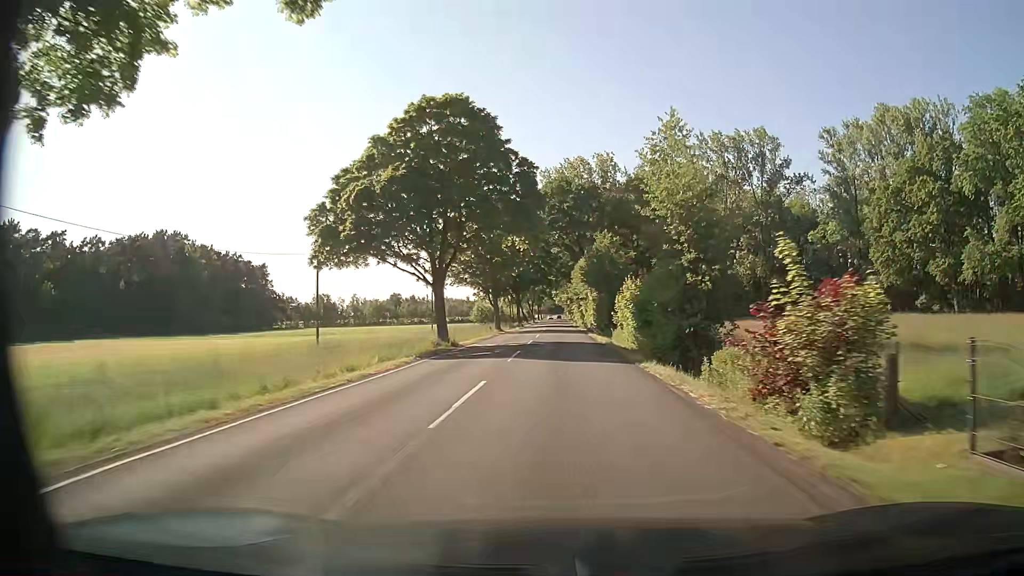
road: secondary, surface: asphalt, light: Day
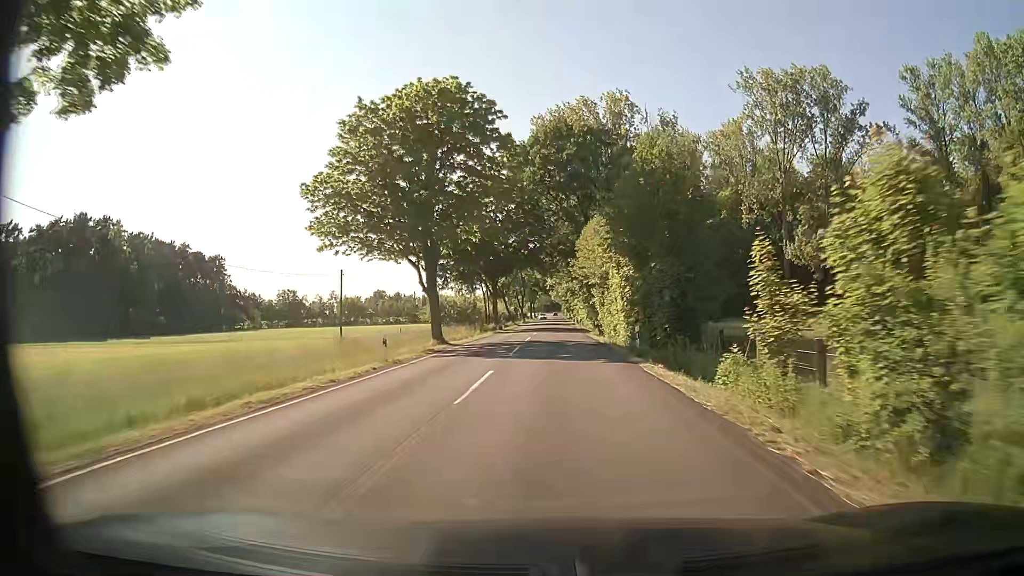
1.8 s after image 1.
(+0.1, +33.9) m; 0°
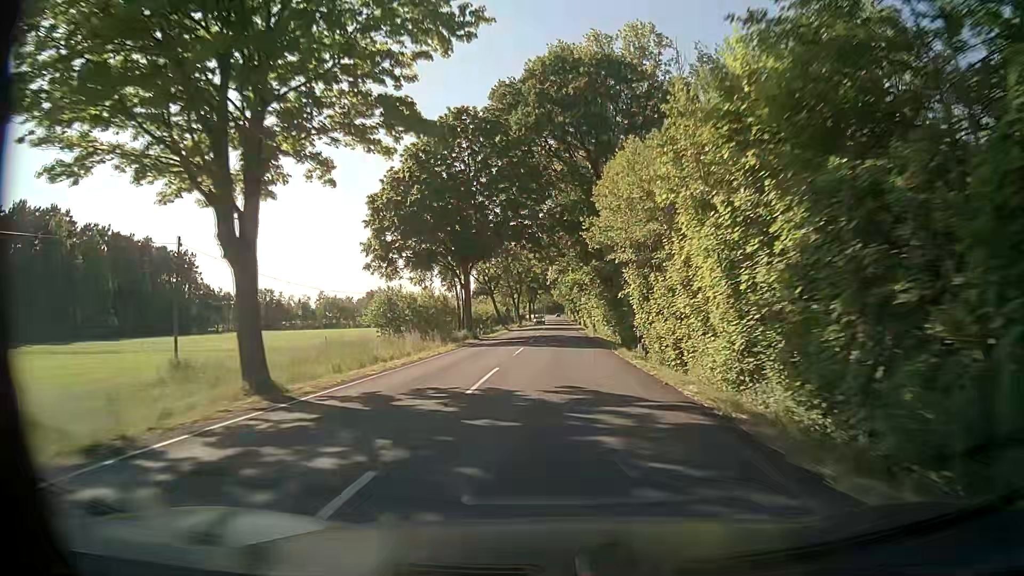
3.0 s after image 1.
(0.0, +22.6) m; 0°
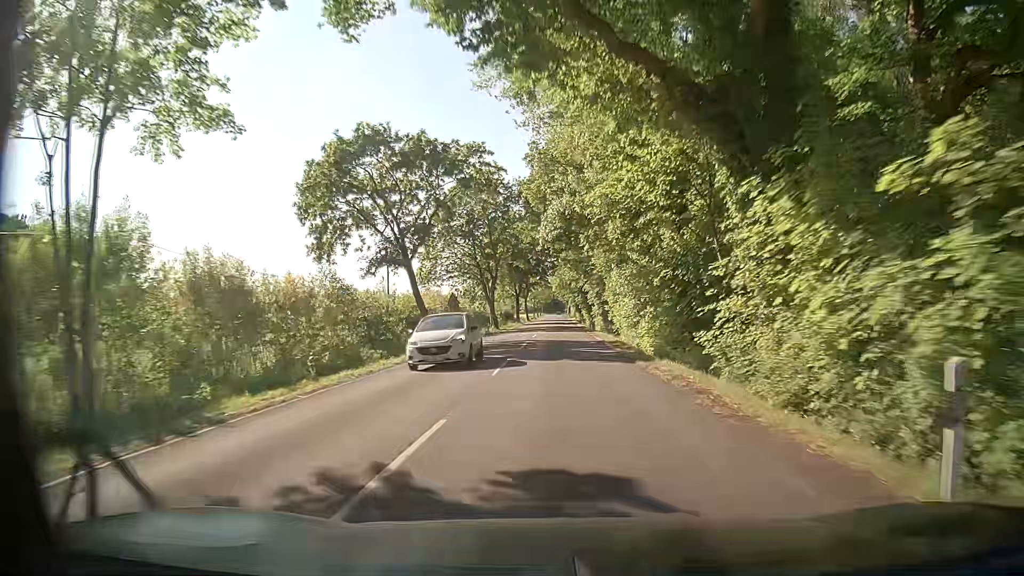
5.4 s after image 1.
(0.0, +45.3) m; 0°
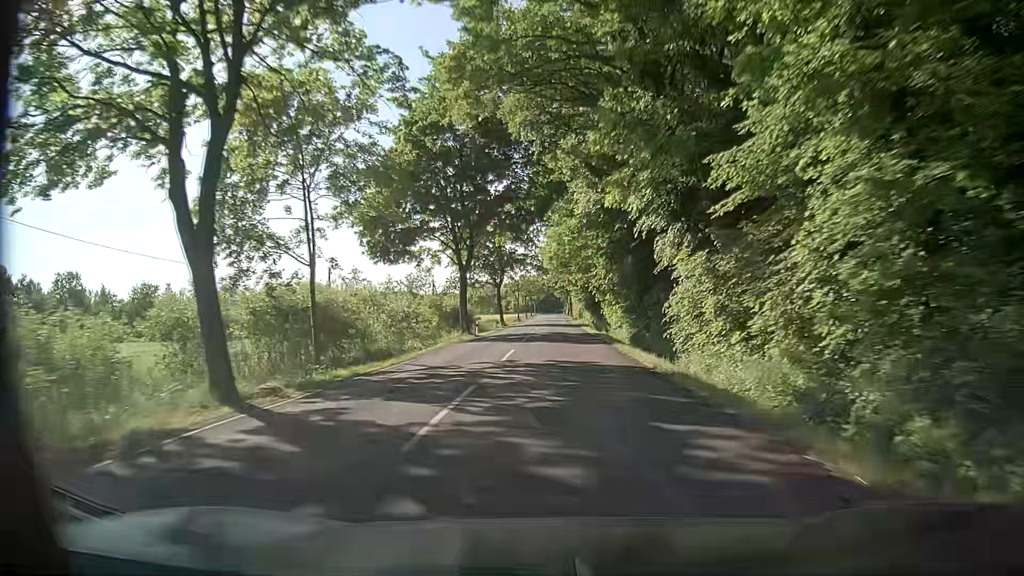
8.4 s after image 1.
(0.0, +56.4) m; 0°
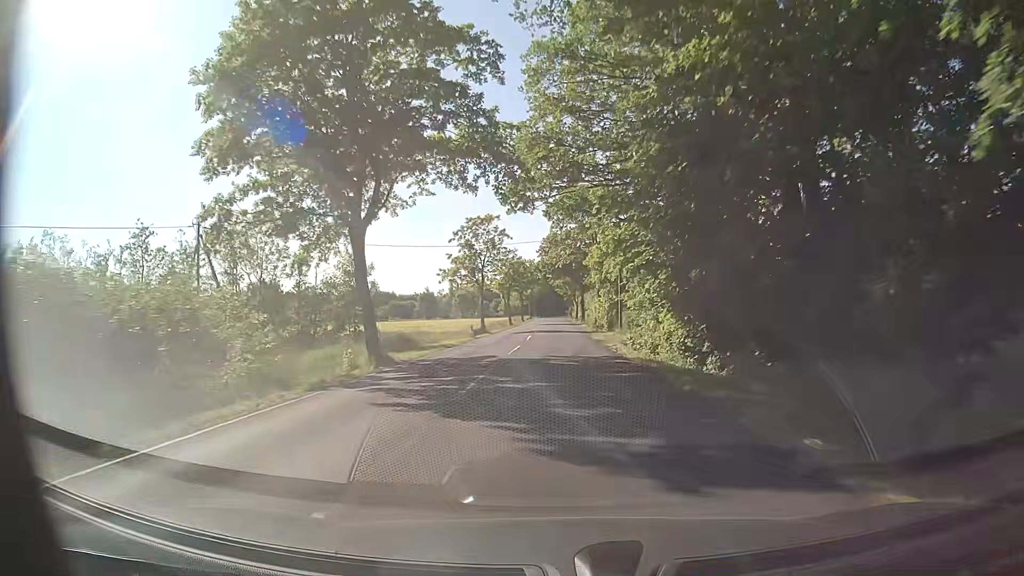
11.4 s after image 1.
(-0.1, +56.3) m; 0°
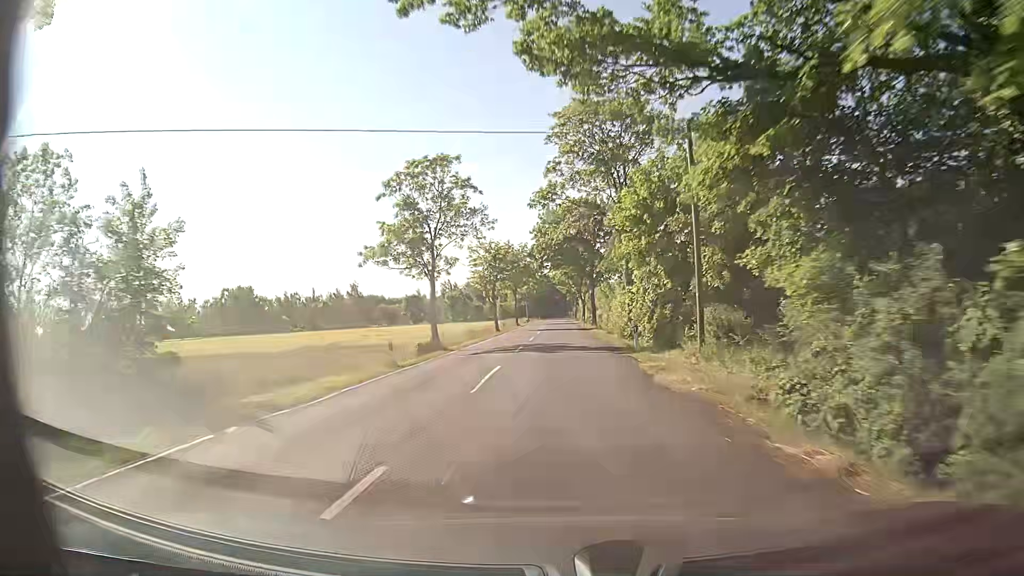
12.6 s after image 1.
(+0.1, +22.5) m; 0°
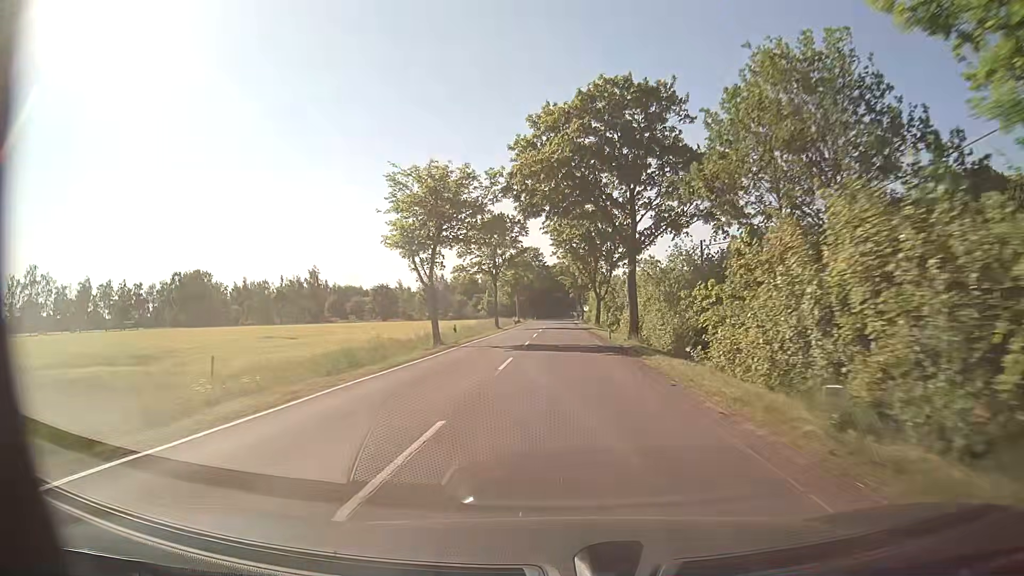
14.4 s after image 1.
(0.0, +33.7) m; 0°
(0, +10) (0, +20) (0, +30) (0, +40) (0, +50) (0, +60) (0, +70) (0, +80) (0, +90) (0, +100) m
